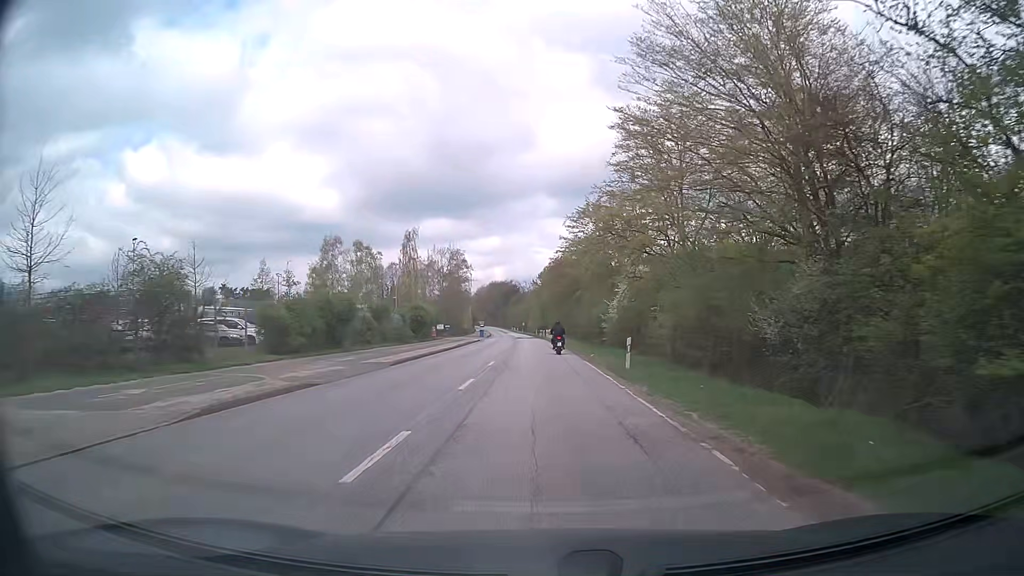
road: secondary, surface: asphalt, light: Day
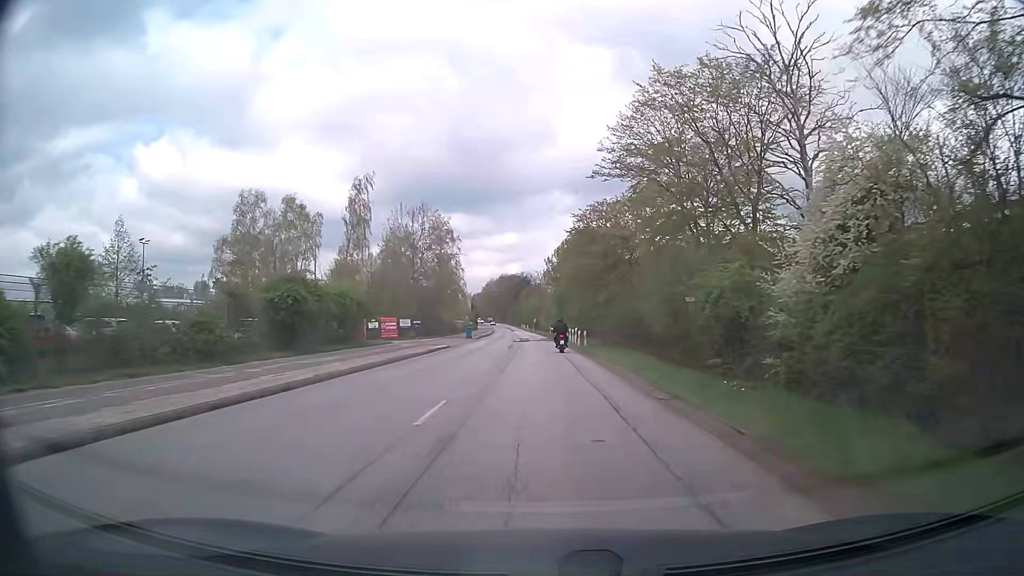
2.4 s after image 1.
(0.0, +32.9) m; -1°
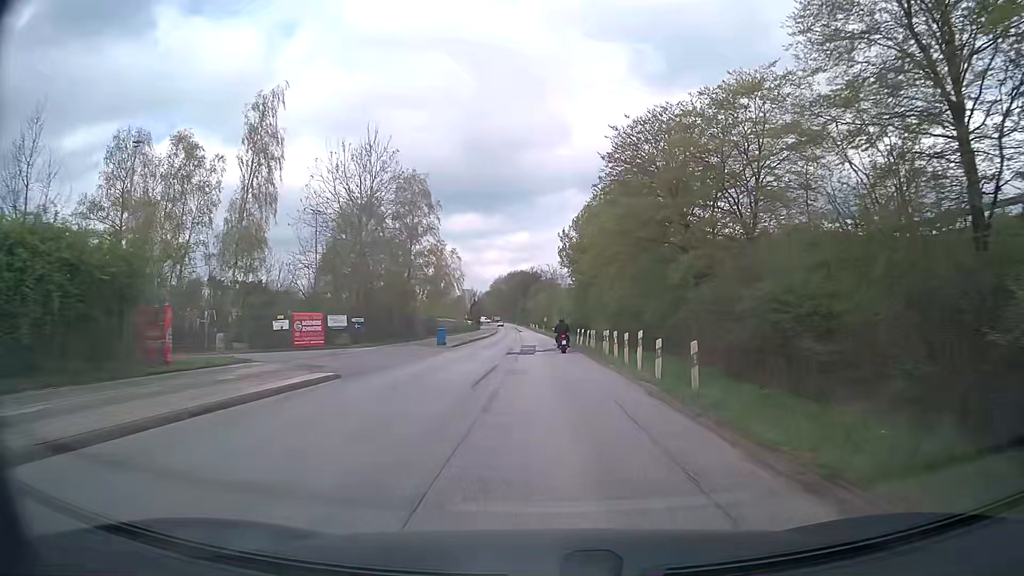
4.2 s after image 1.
(-0.1, +24.5) m; -1°
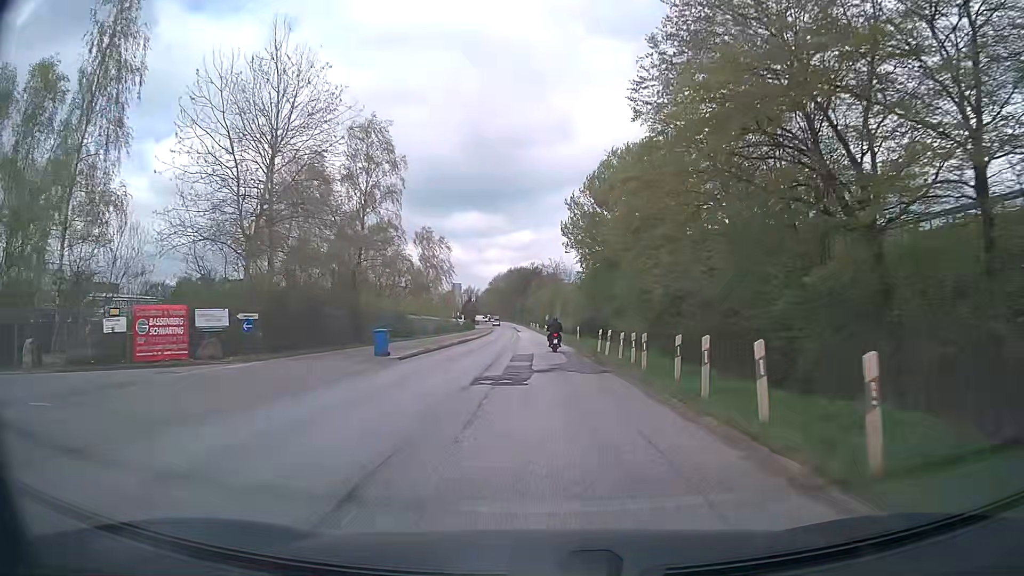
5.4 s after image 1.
(0.0, +16.2) m; 0°
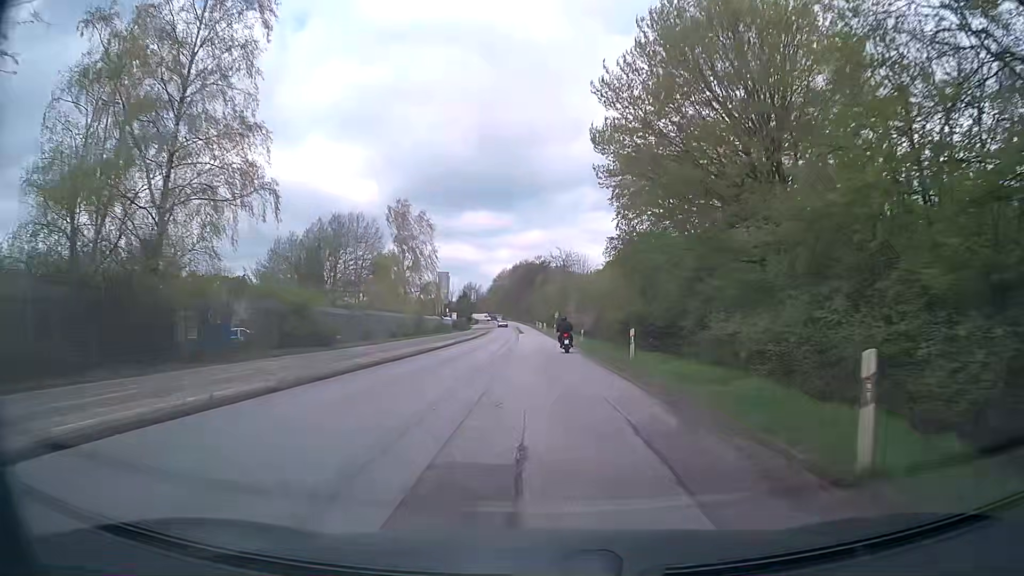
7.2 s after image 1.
(-0.1, +23.8) m; 0°
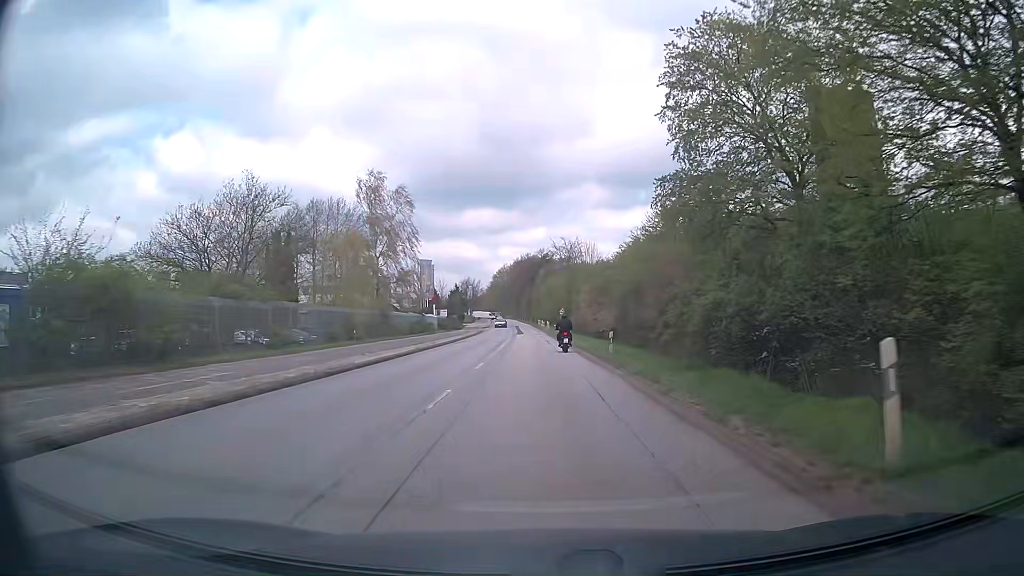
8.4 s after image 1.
(-0.1, +15.4) m; 0°
(0, +10) (0, +20) (0, +30) (-1, +40) (-1, +50) (-1, +60) (-1, +70) (-2, +80) (-2, +90) (-3, +100) m
